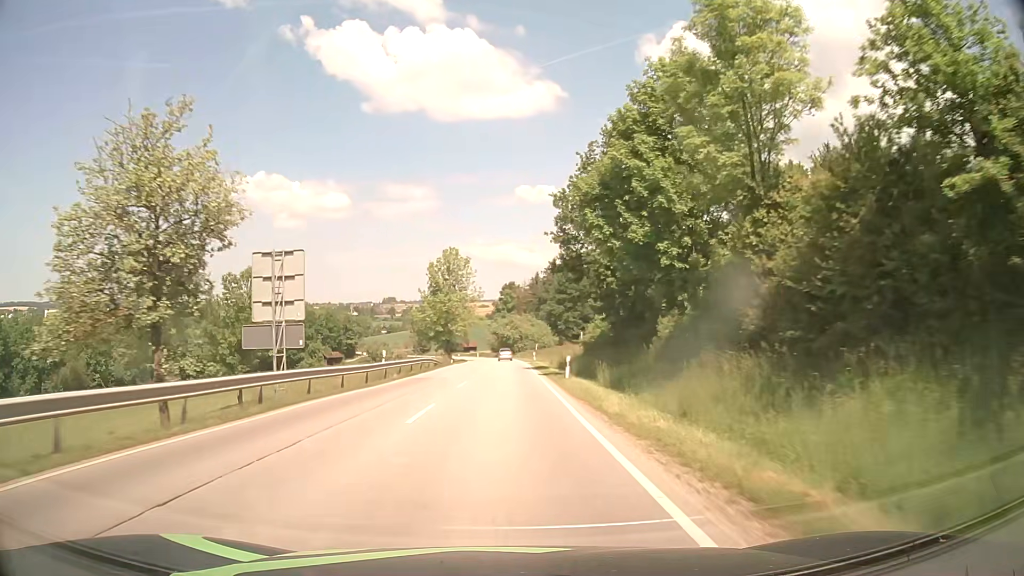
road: secondary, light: Day
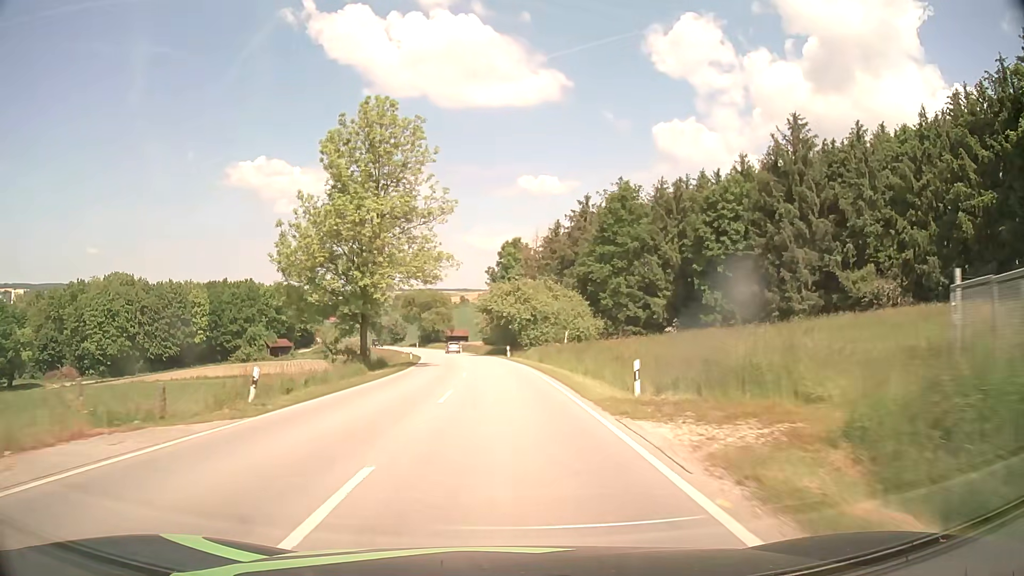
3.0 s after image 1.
(0.0, +56.6) m; 0°
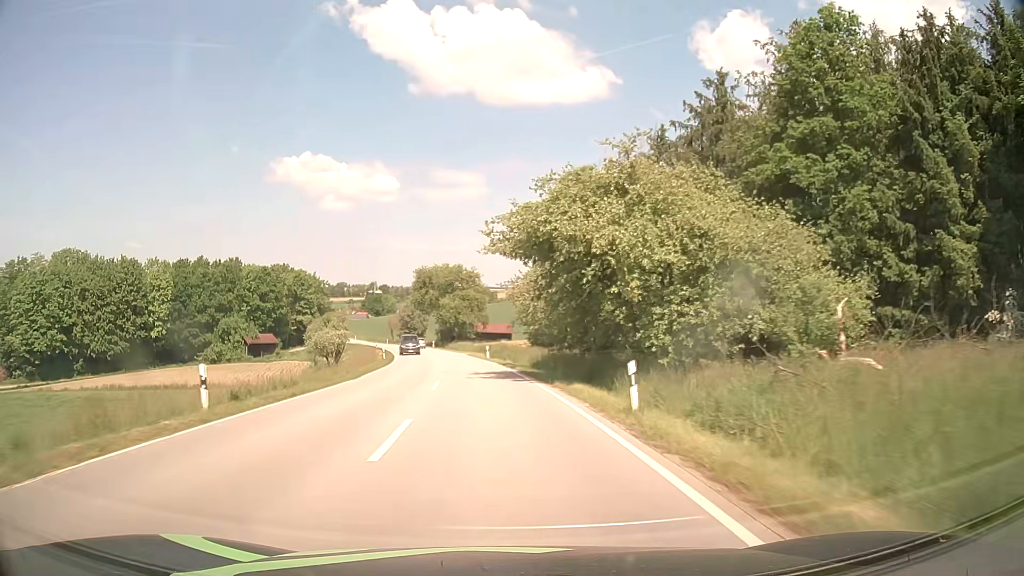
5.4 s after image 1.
(-1.0, +43.9) m; -4°
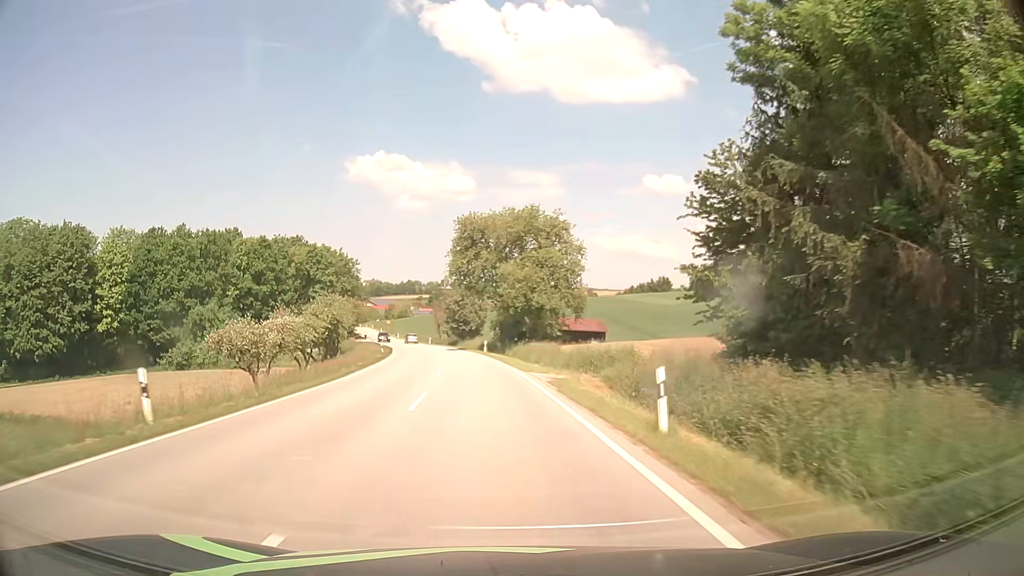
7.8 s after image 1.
(-2.4, +42.6) m; -7°
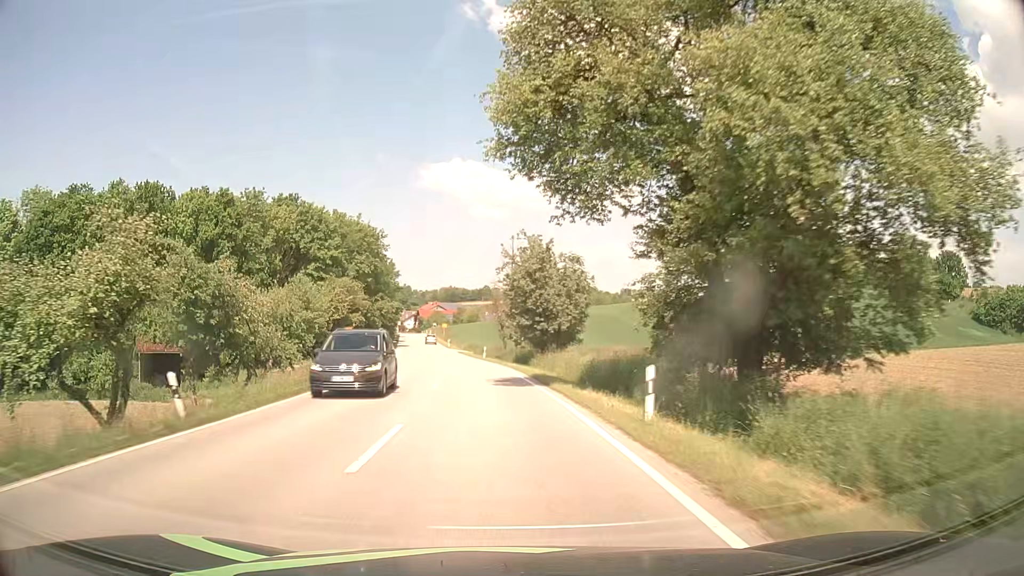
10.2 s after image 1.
(-2.2, +41.7) m; -6°
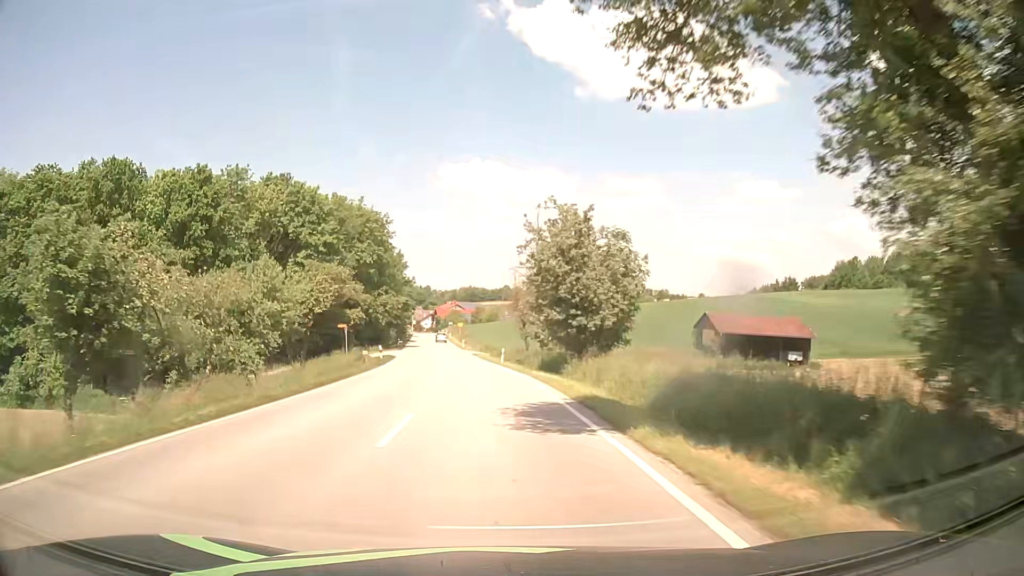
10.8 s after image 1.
(-0.2, +10.2) m; -2°
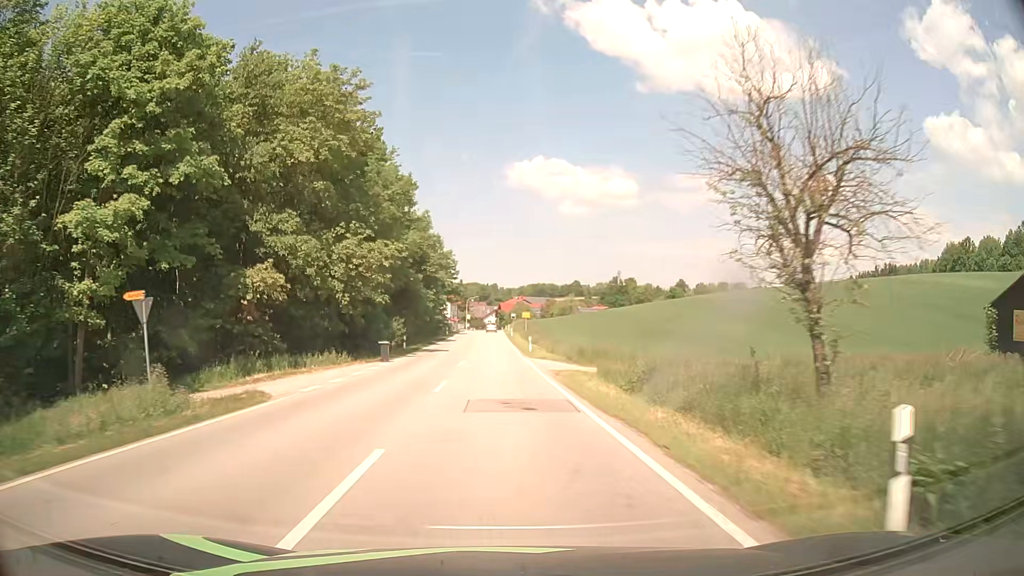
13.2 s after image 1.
(-2.0, +40.2) m; -5°
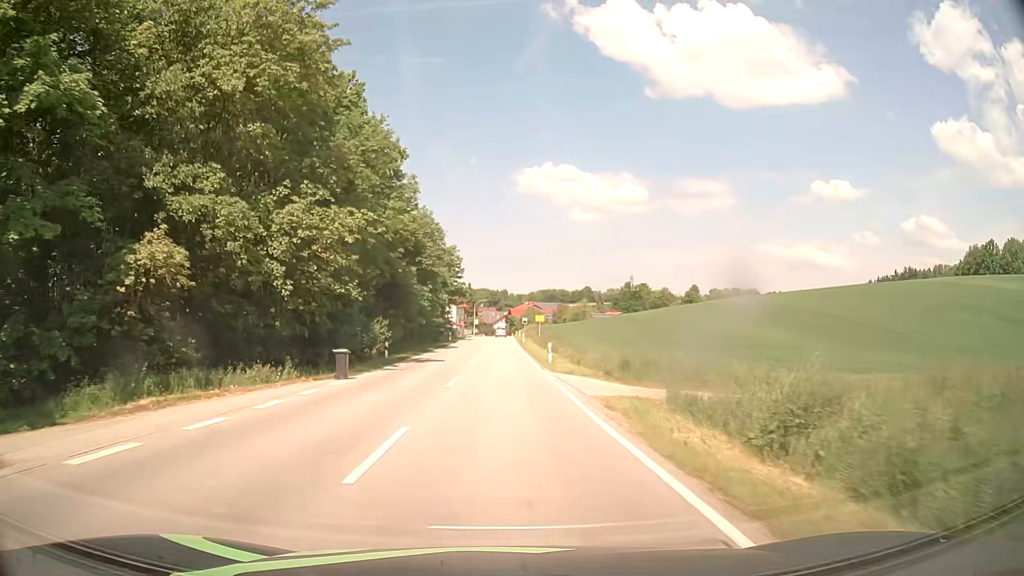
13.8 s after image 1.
(-0.1, +9.9) m; -1°
(0, +10) (0, +20) (0, +30) (0, +40) (0, +50) (0, +60) (0, +70) (0, +80) (0, +90) (0, +100) m
